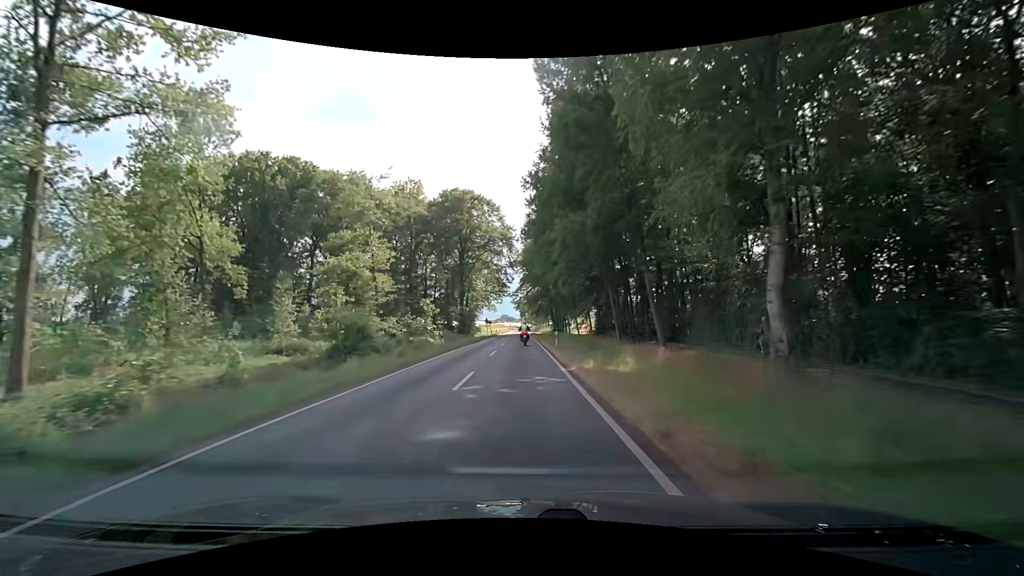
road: secondary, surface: asphalt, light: Day
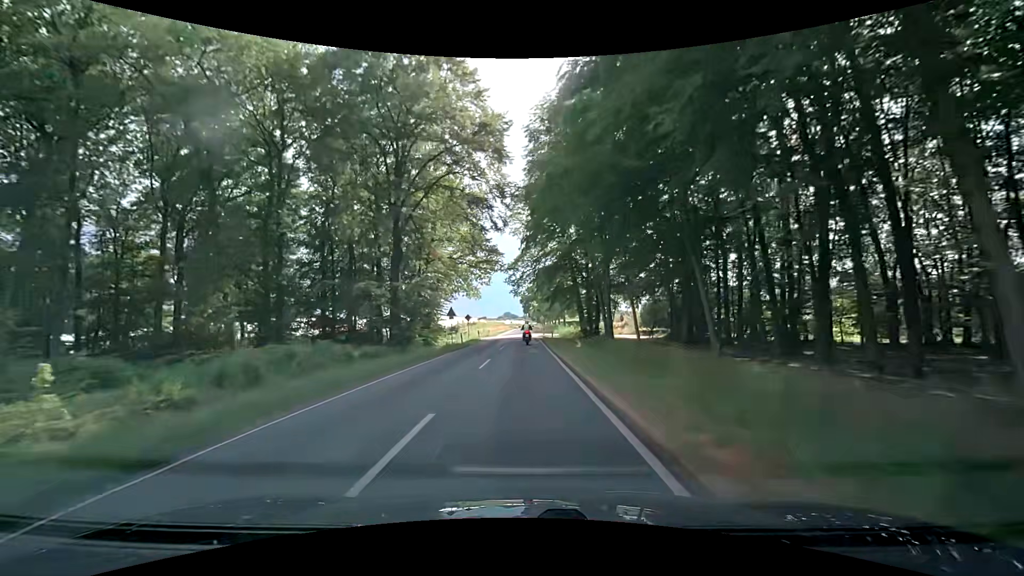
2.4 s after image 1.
(-0.1, +42.7) m; 0°
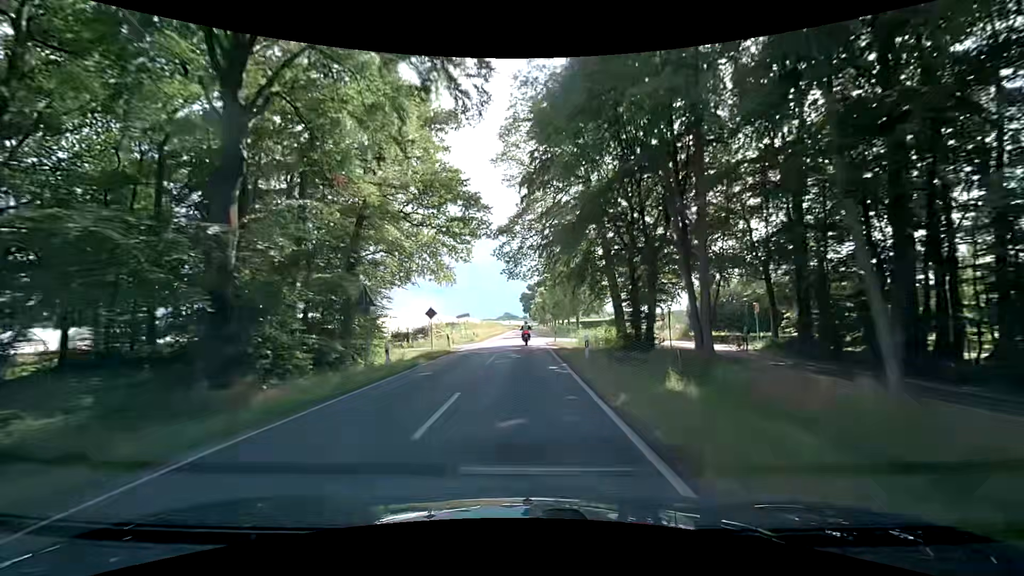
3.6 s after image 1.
(-0.1, +21.5) m; 0°
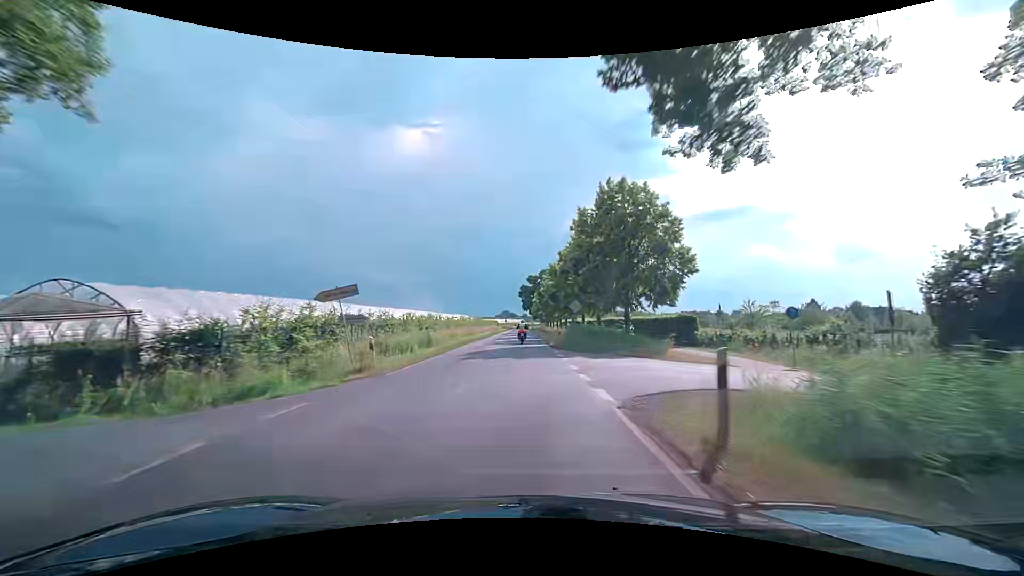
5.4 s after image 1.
(+0.1, +32.2) m; 0°
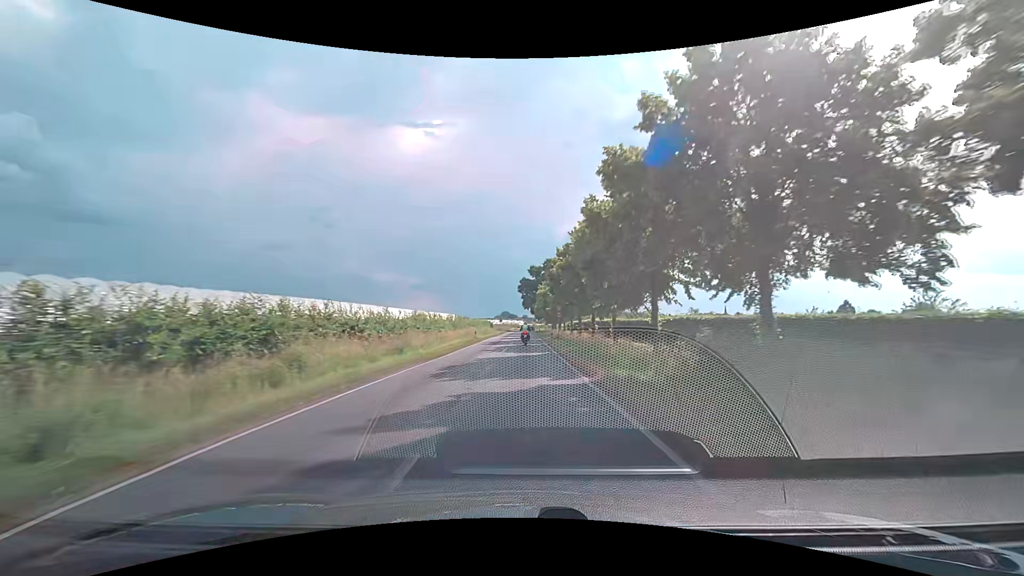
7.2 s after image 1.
(-0.3, +32.2) m; -1°
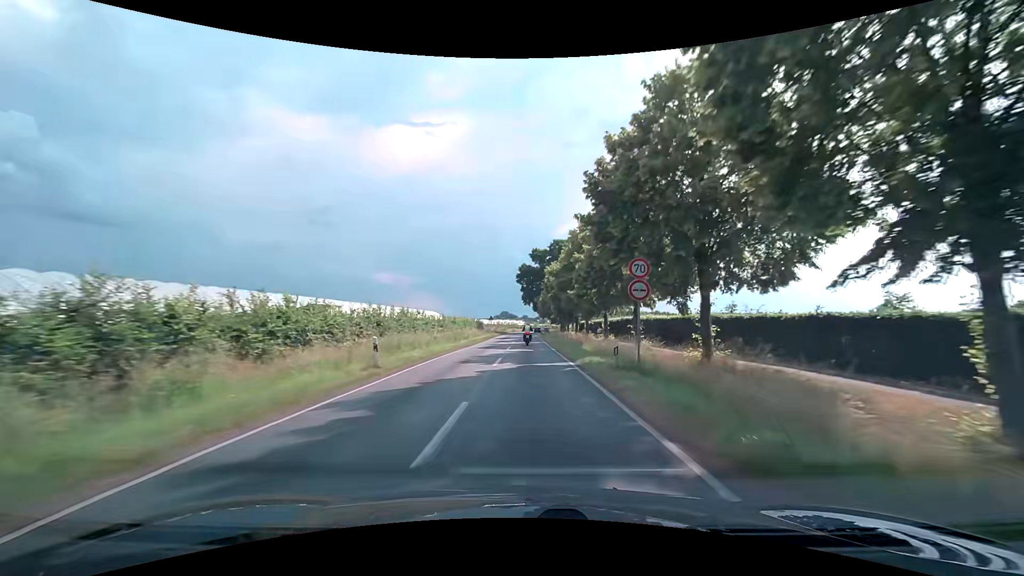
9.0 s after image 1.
(+0.1, +32.2) m; 0°
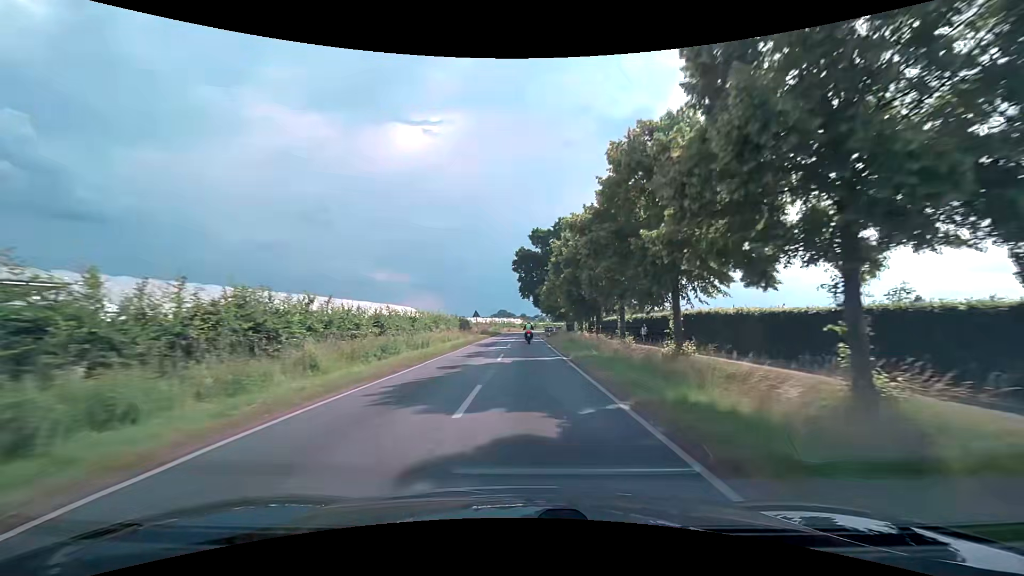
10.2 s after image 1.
(+0.1, +21.4) m; +1°
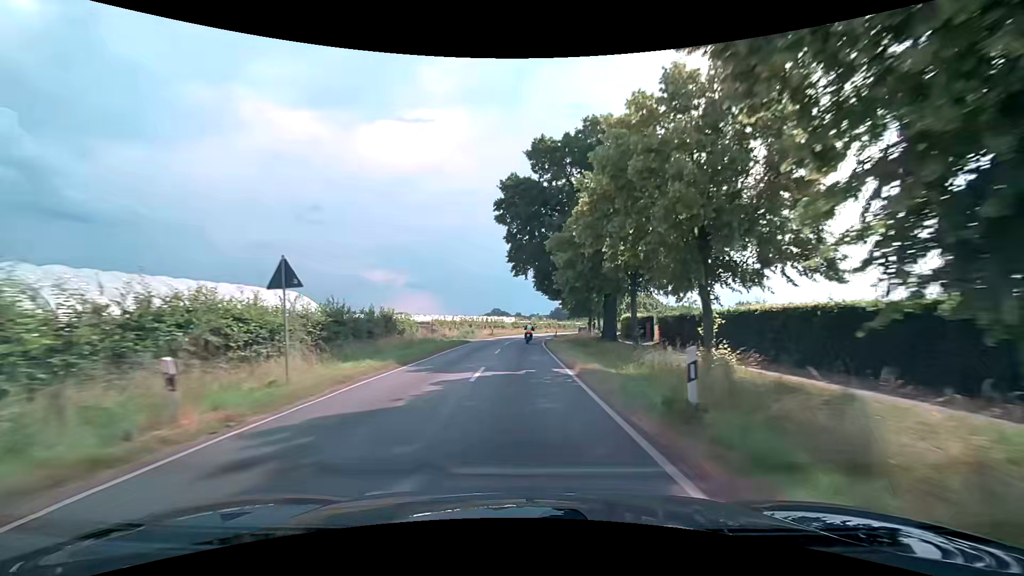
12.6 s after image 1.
(+0.1, +42.9) m; 0°
(0, +10) (0, +20) (0, +30) (0, +40) (+1, +50) (+2, +60) (+3, +70) (+5, +80) (+7, +89) (+9, +99) m
